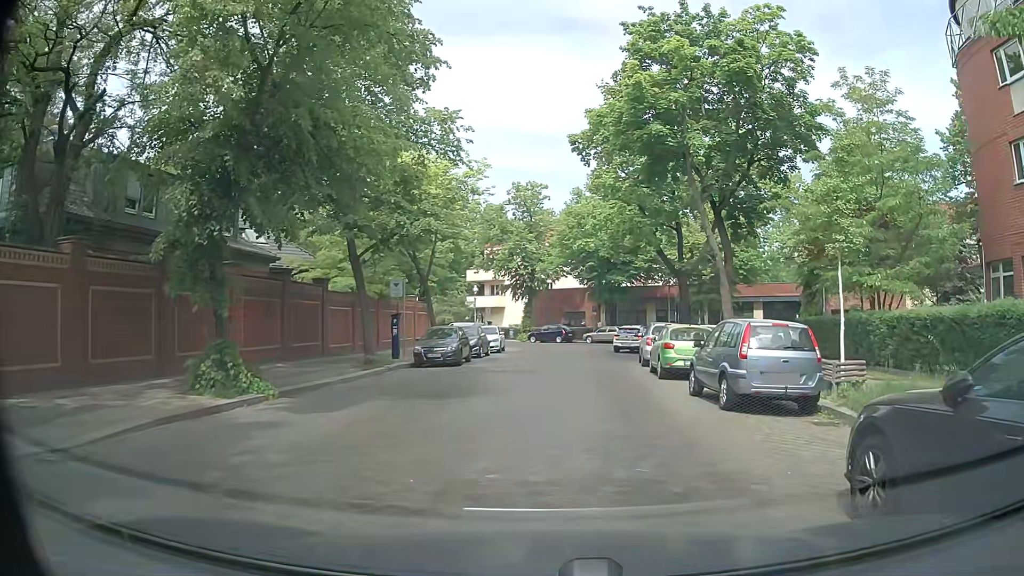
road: residential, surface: sett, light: Day
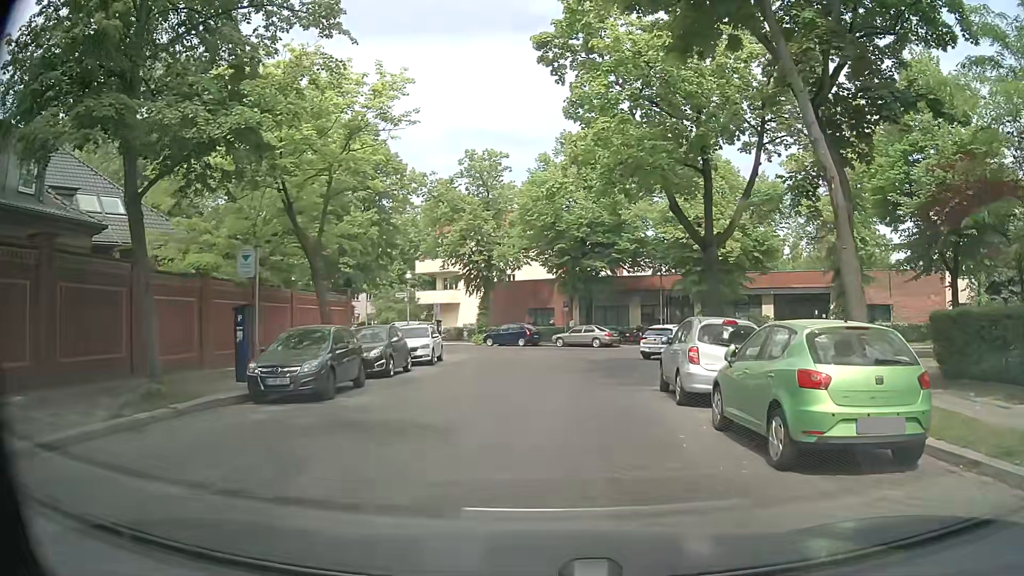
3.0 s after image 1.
(+0.1, +11.7) m; +1°
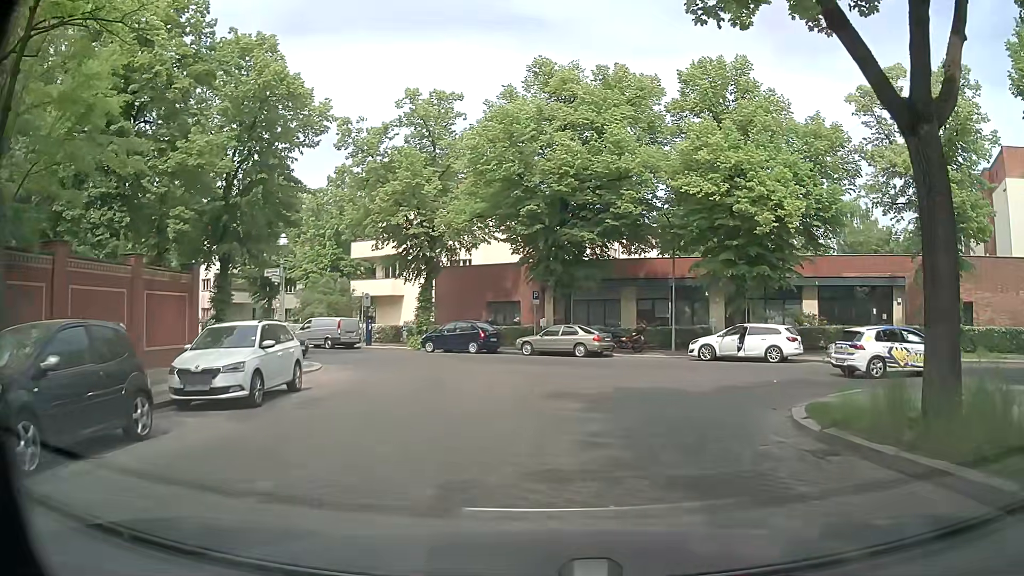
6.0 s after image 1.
(+0.2, +13.4) m; +3°
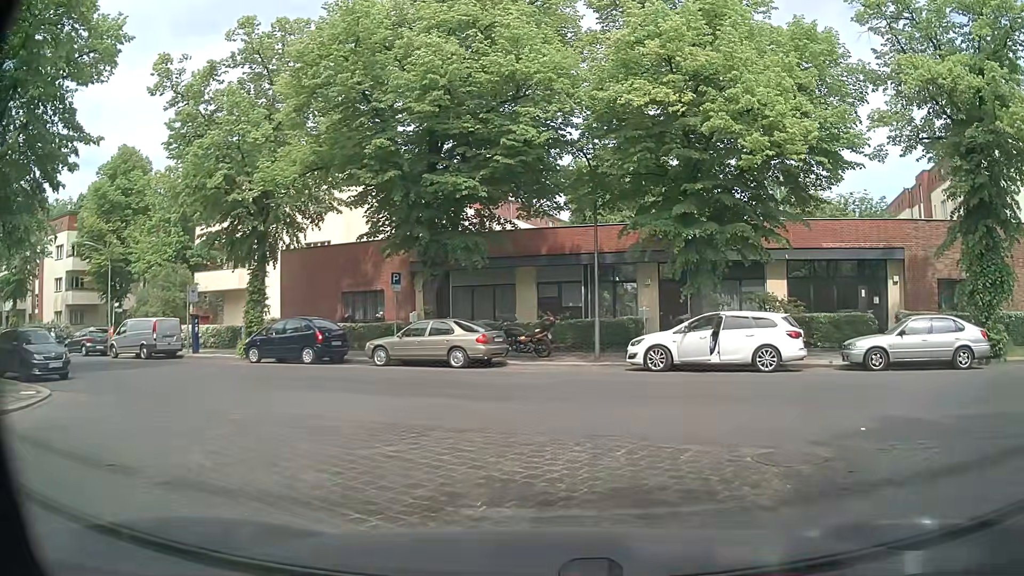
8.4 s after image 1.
(+0.5, +9.8) m; +10°
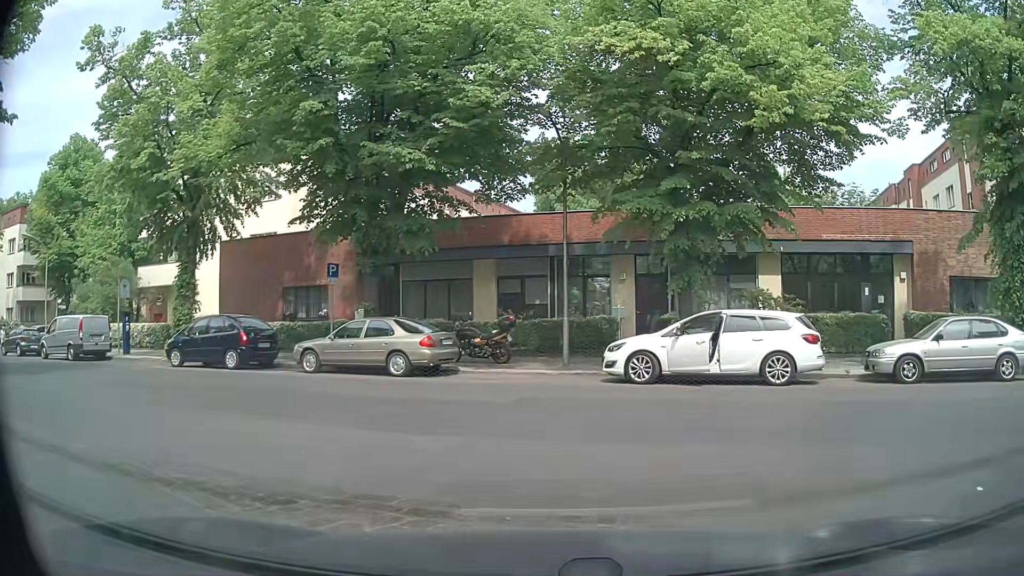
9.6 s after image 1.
(0.0, +3.2) m; +4°
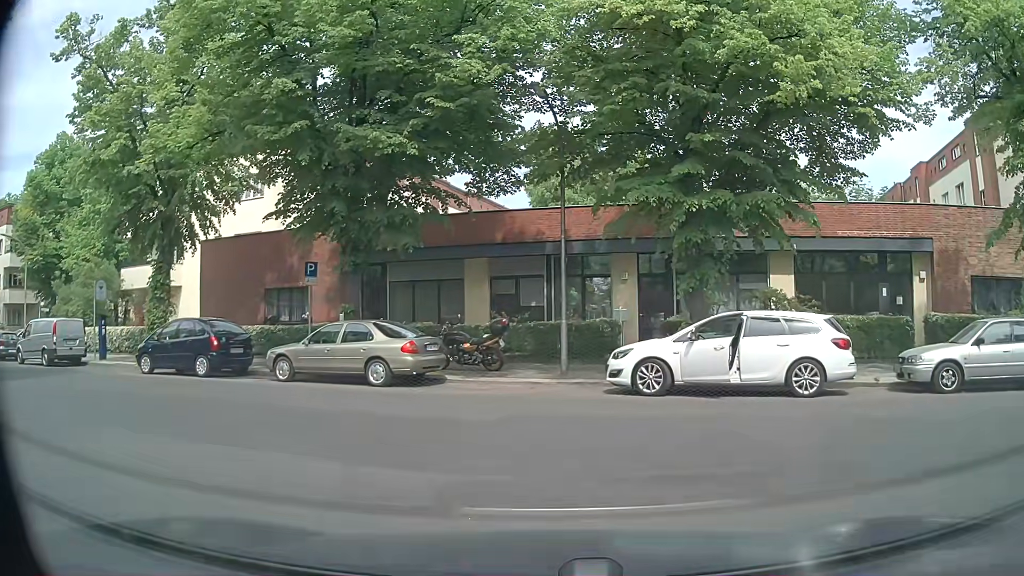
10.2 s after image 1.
(0.0, +1.7) m; +1°
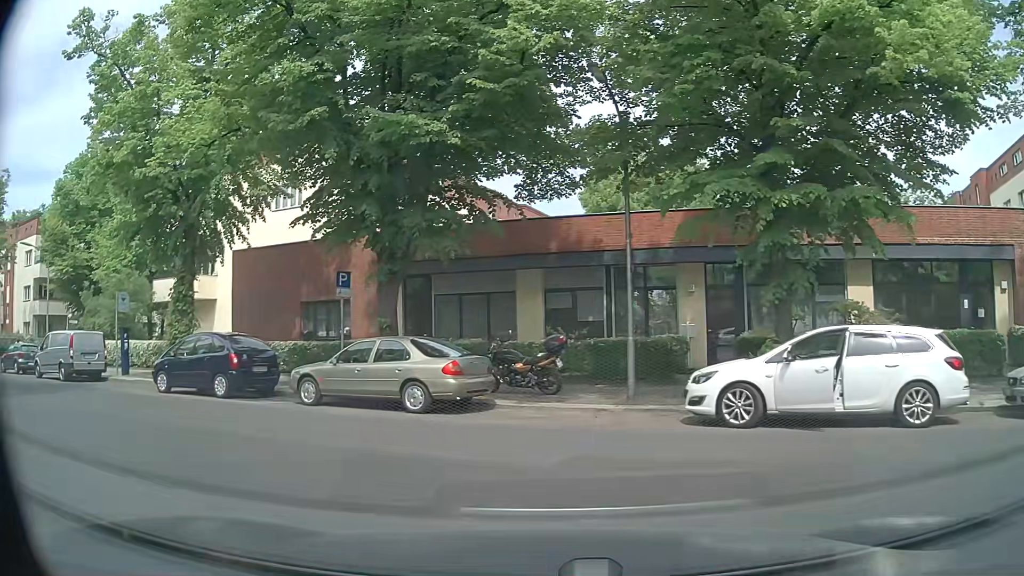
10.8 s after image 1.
(-0.2, +2.1) m; -7°
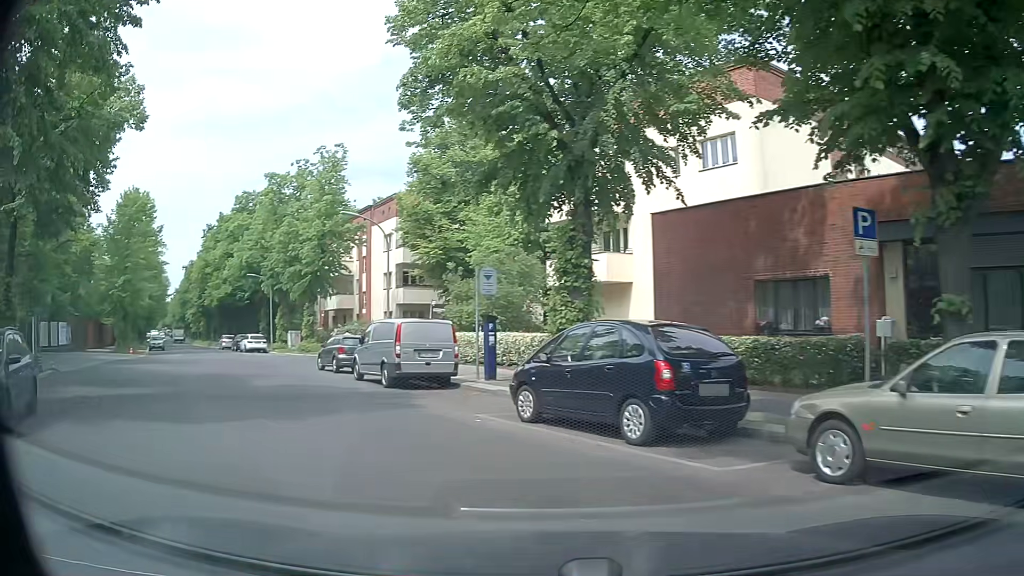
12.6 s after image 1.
(-2.6, +7.8) m; -35°
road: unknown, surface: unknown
(-2, +10) (-6, +19) (-11, +28) (-16, +36) (-22, +45) (-27, +53) (-33, +61) (-38, +70) (-43, +78) (-48, +87) m
